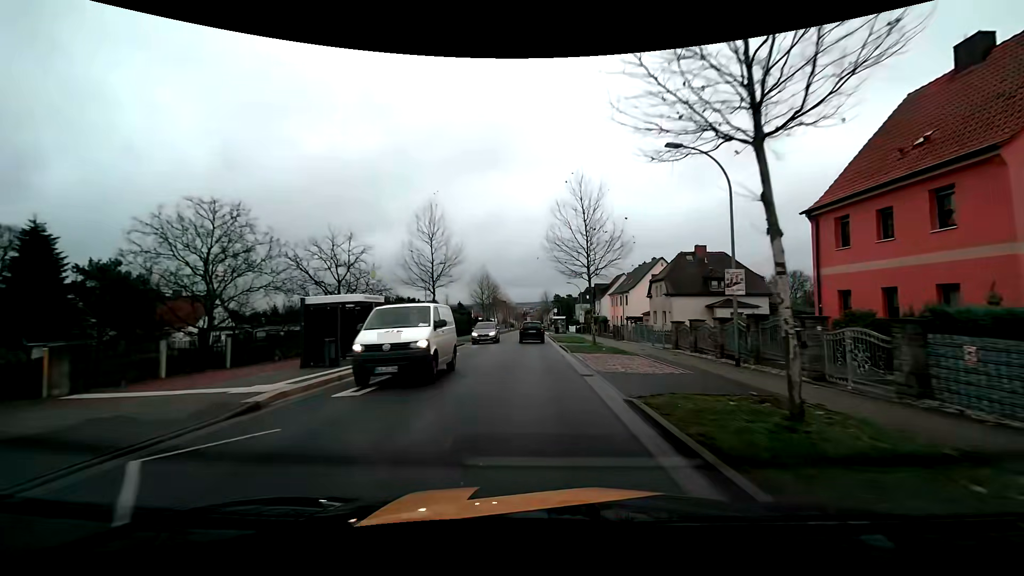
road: tertiary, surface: asphalt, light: Day
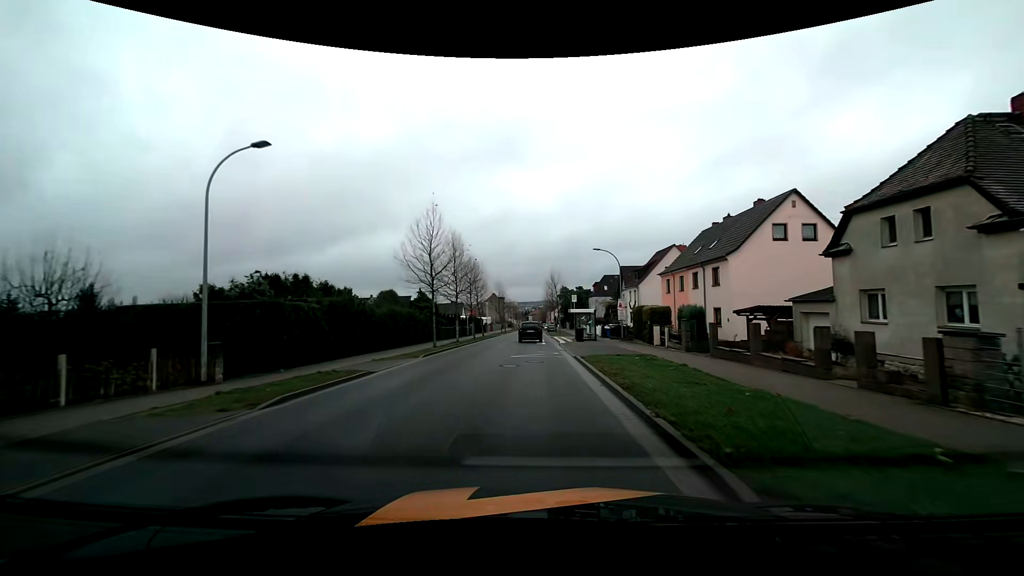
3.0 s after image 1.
(+0.3, +32.6) m; 0°
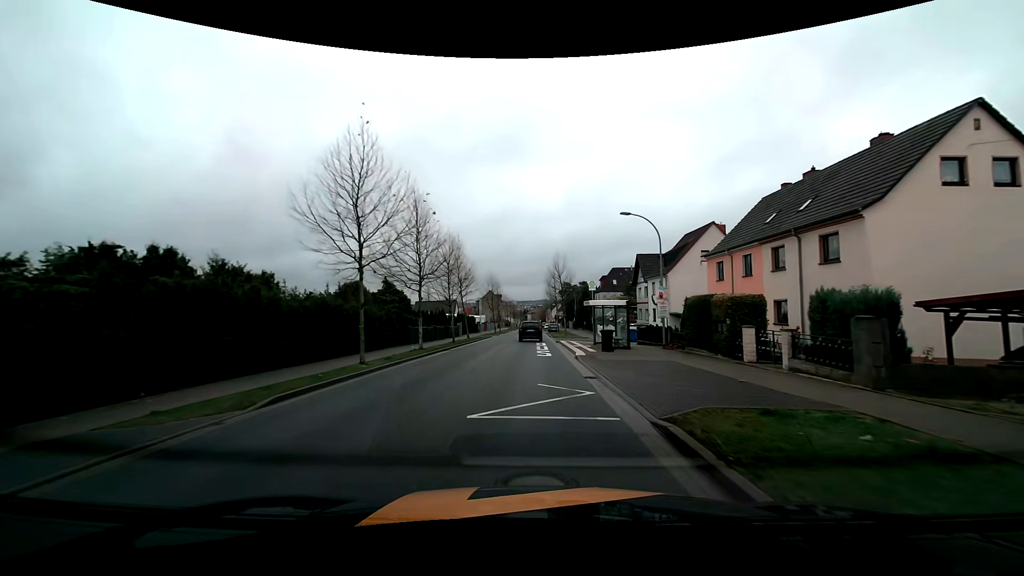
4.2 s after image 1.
(+0.1, +13.4) m; 0°
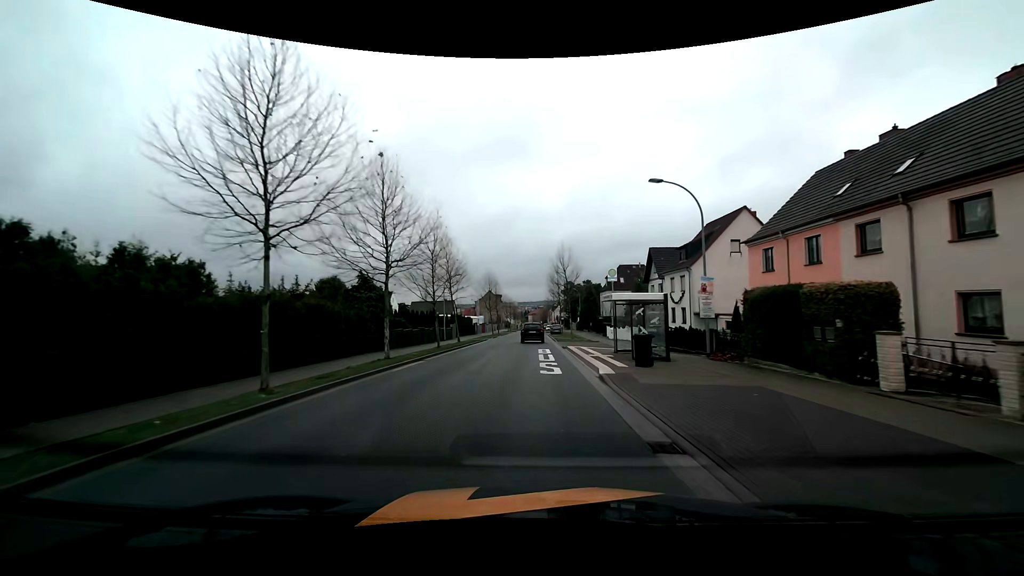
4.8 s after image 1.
(0.0, +6.8) m; 0°
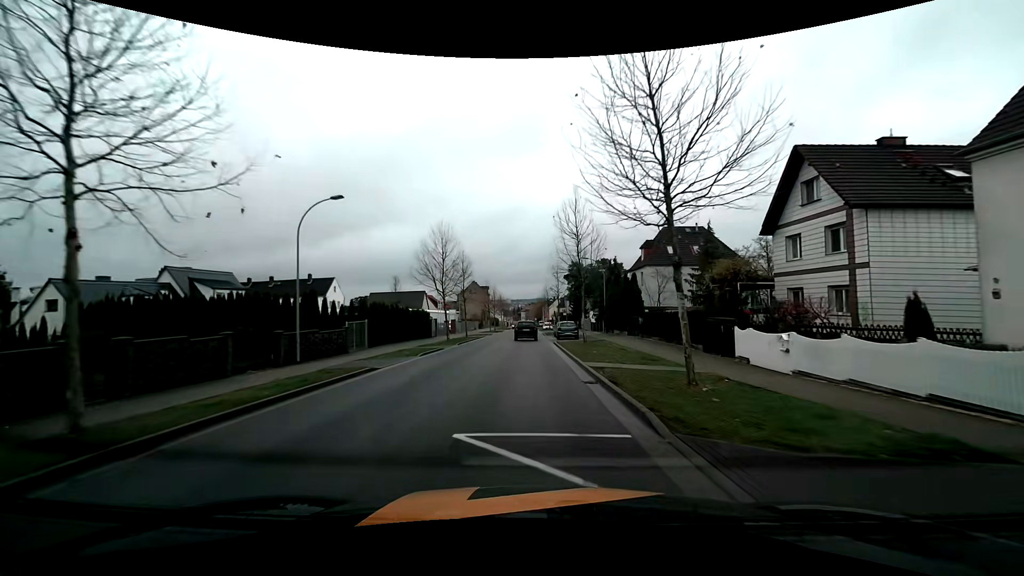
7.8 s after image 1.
(+0.3, +34.9) m; +1°
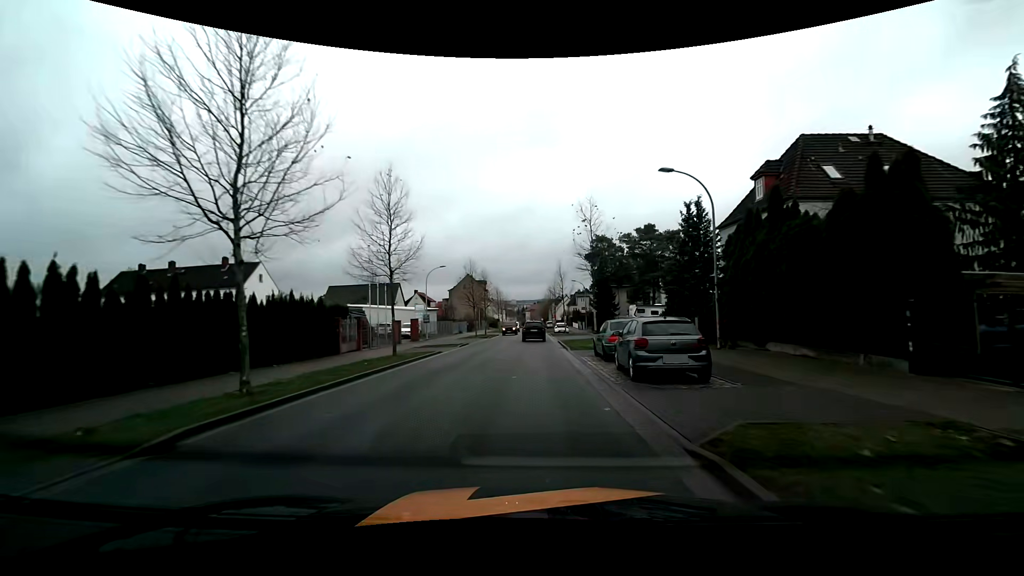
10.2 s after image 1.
(-0.1, +28.4) m; -1°
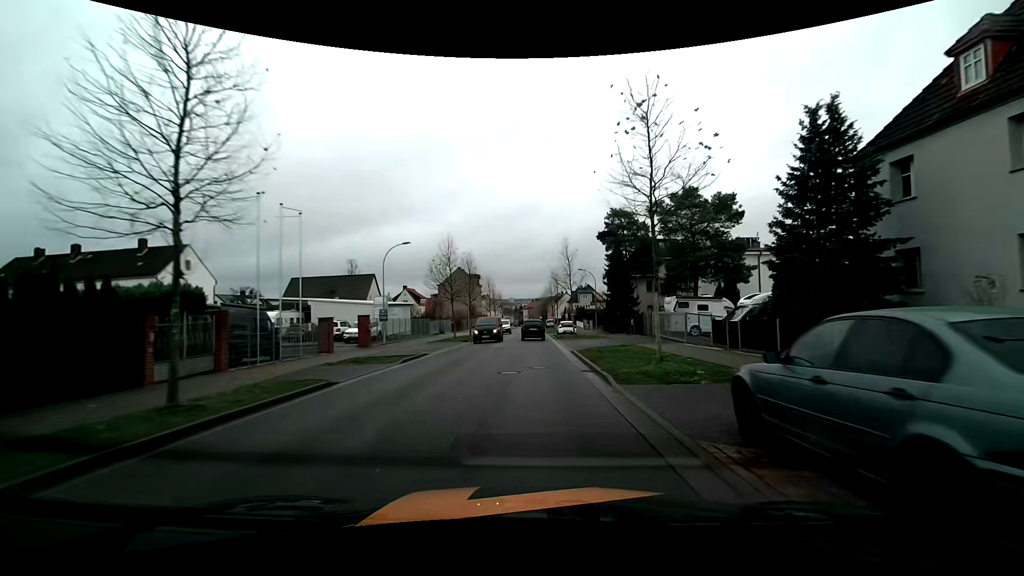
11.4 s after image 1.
(+0.1, +14.1) m; 0°
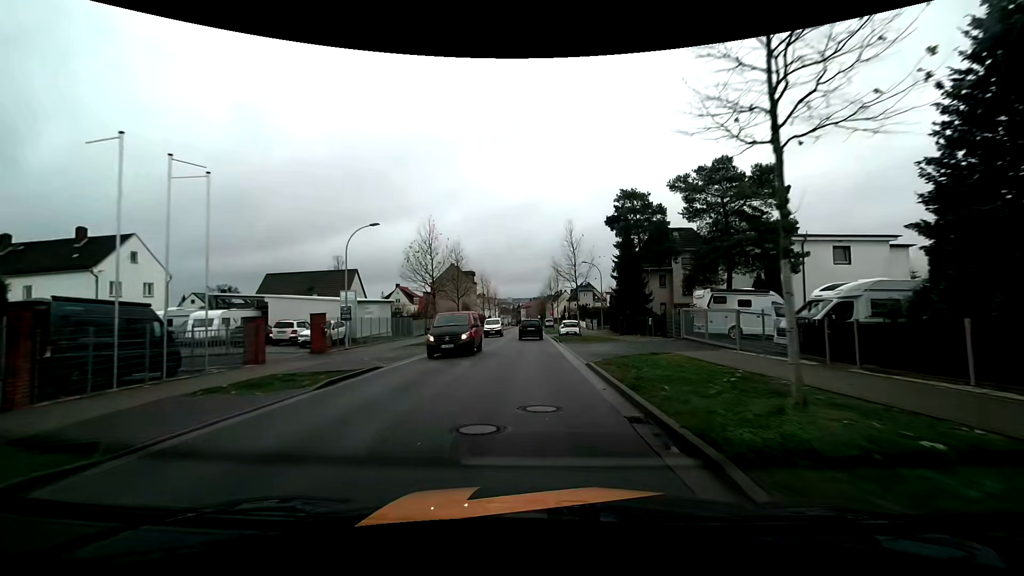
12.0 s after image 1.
(+0.1, +7.0) m; +1°
(0, +10) (0, +20) (0, +30) (0, +40) (0, +50) (0, +60) (0, +70) (0, +80) (-1, +90) (-1, +100) m
